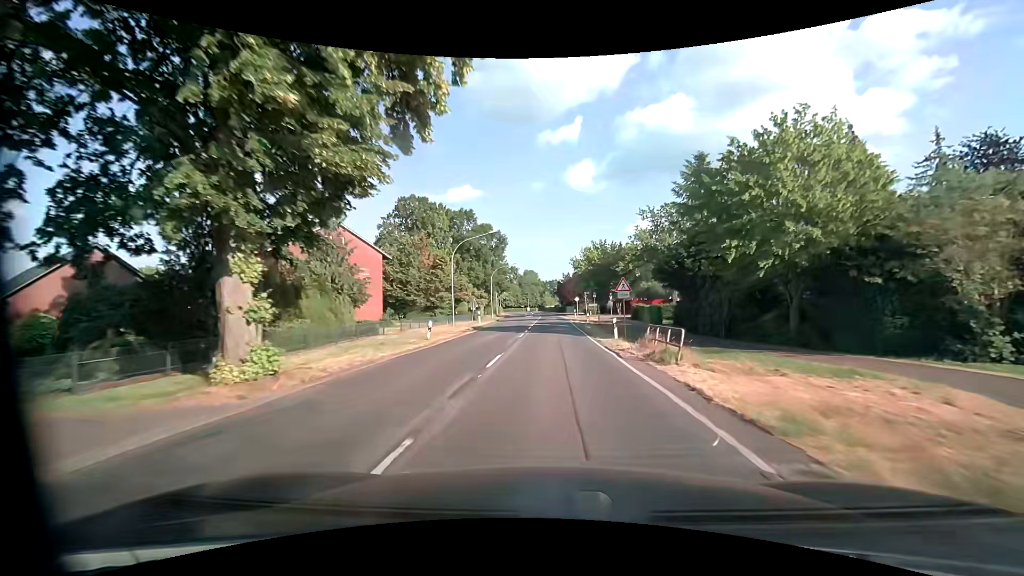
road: secondary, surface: asphalt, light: Day
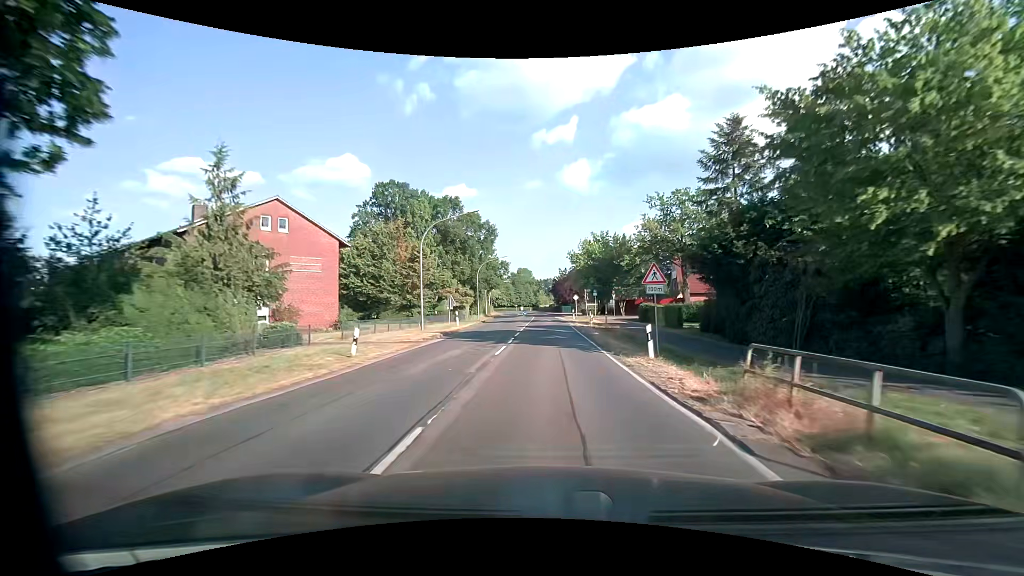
(+0.1, +8.6) m; +1°
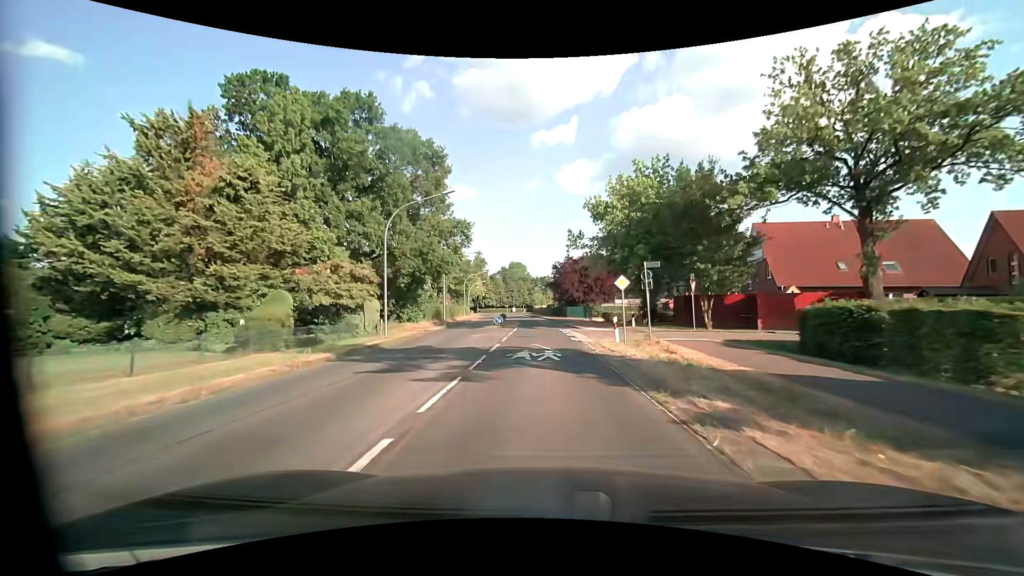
(+0.2, +34.3) m; 0°
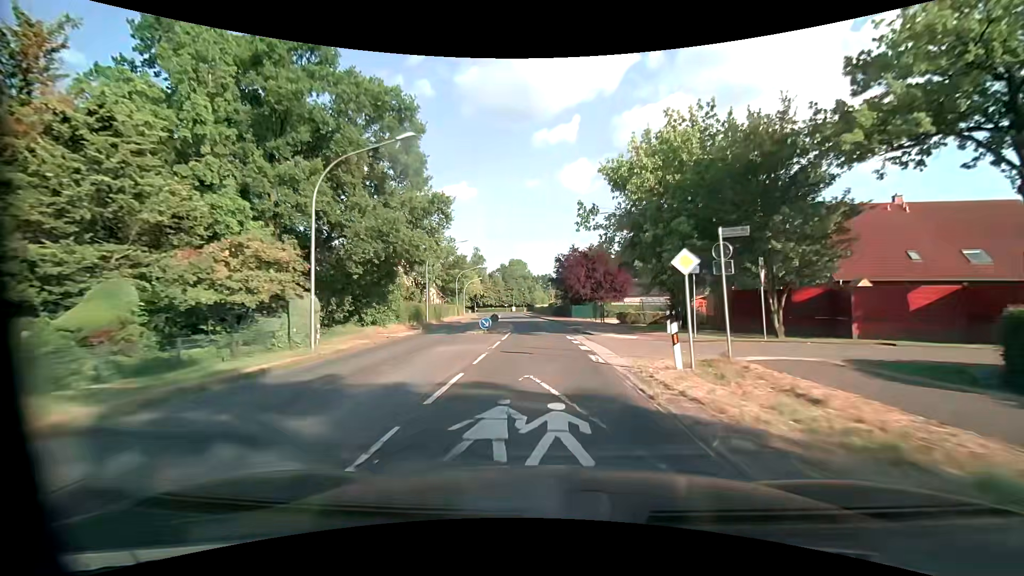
(0.0, +8.6) m; 0°
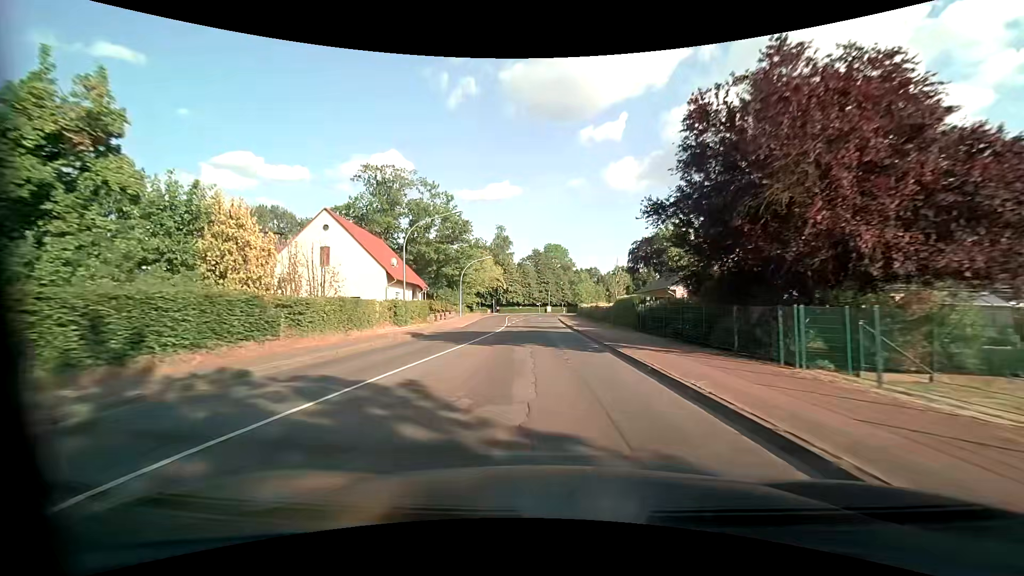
(-1.2, +42.7) m; -5°
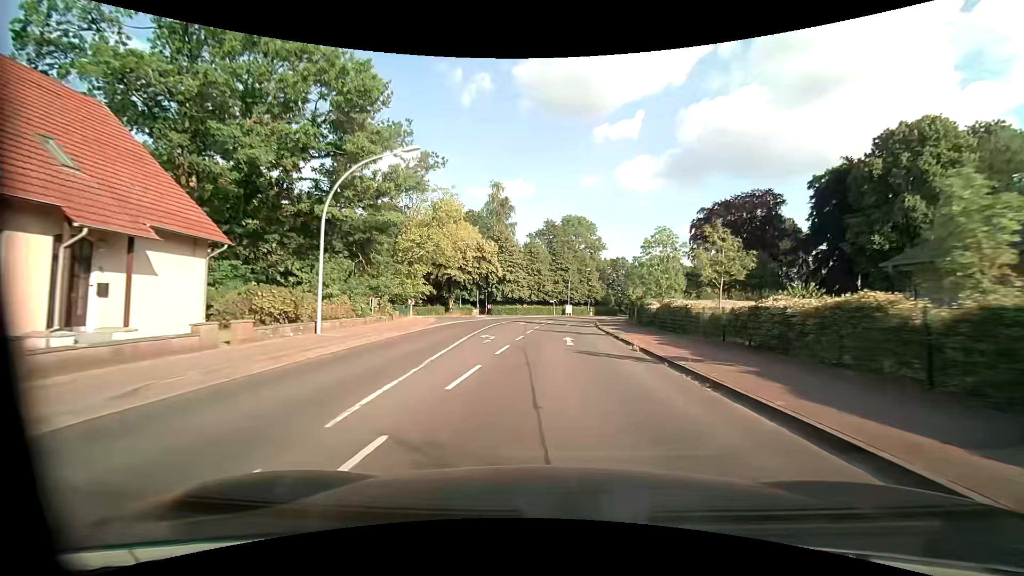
(-1.0, +42.6) m; -1°
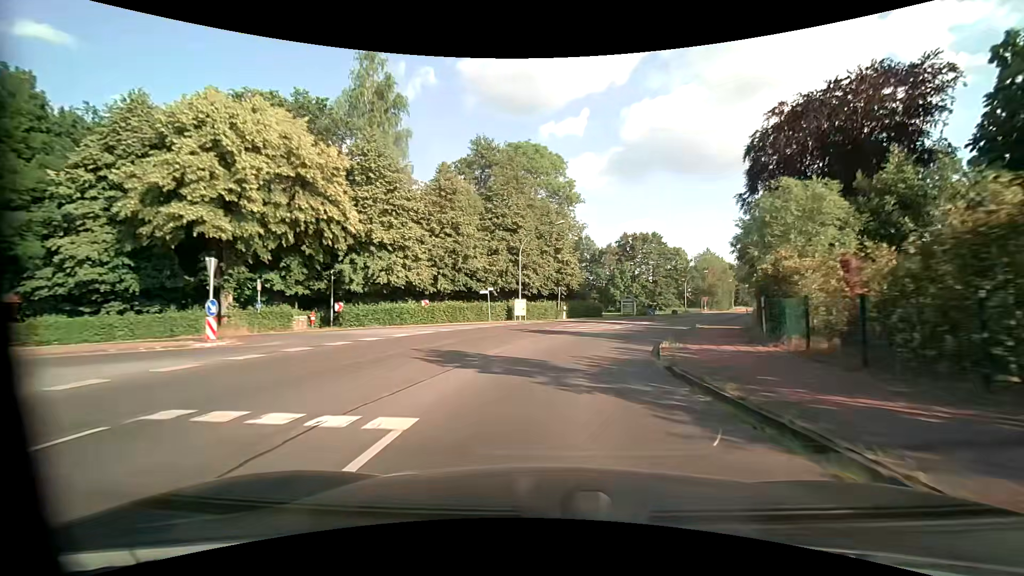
(+1.4, +42.7) m; +5°
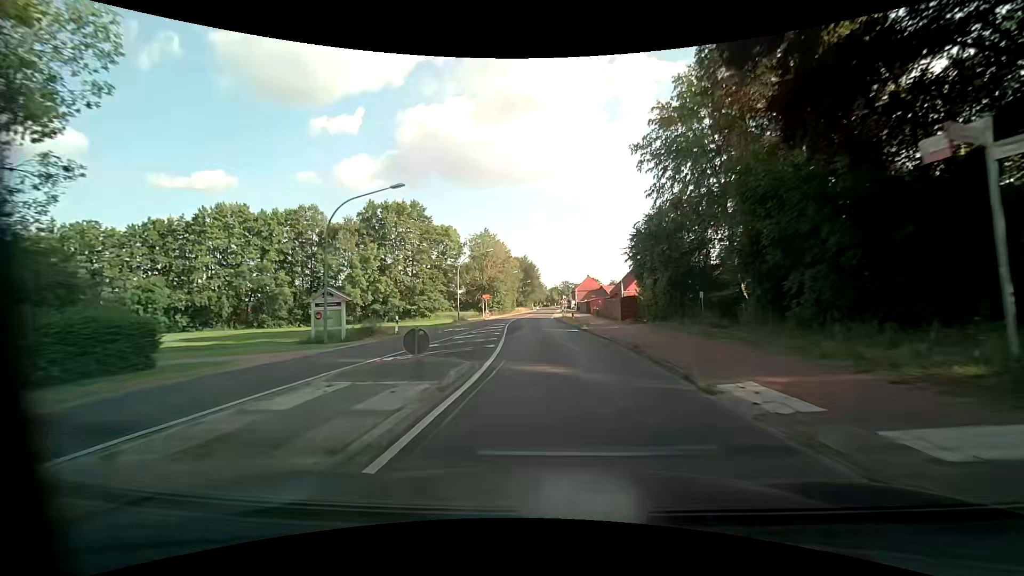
(+10.4, +40.8) m; +26°
(0, +10) (0, +20) (0, +30) (-1, +40) (-1, +50) (-1, +60) (0, +70) (0, +80) (0, +90) (0, +100) m
